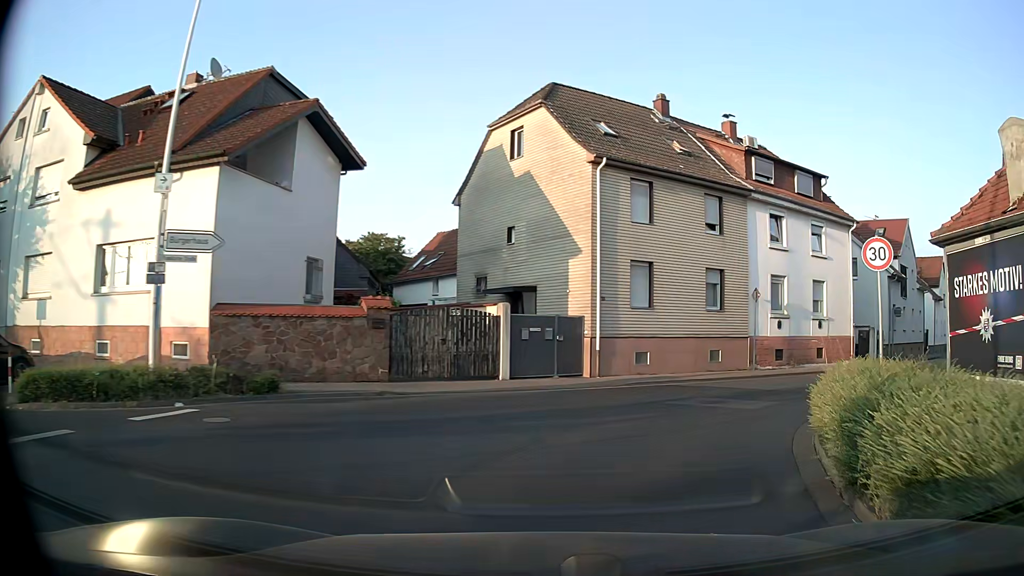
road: tertiary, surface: asphalt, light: Day
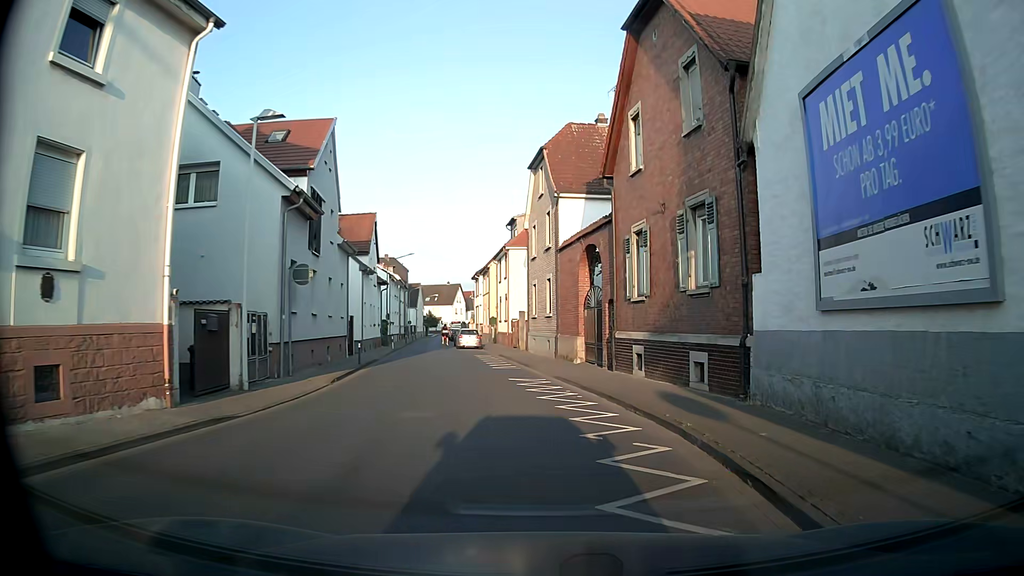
(+9.7, +19.0) m; +53°
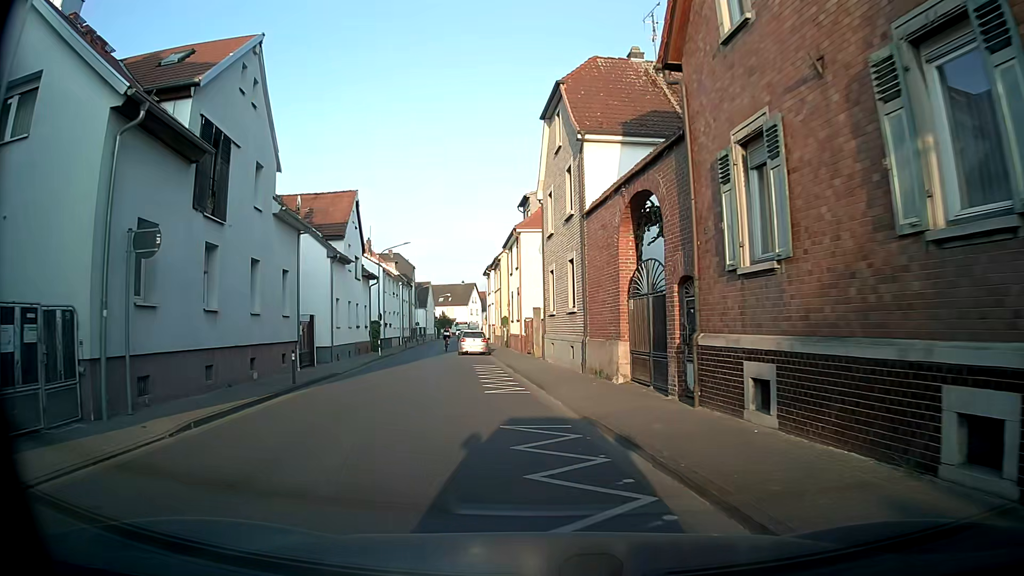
(0.0, +8.7) m; 0°
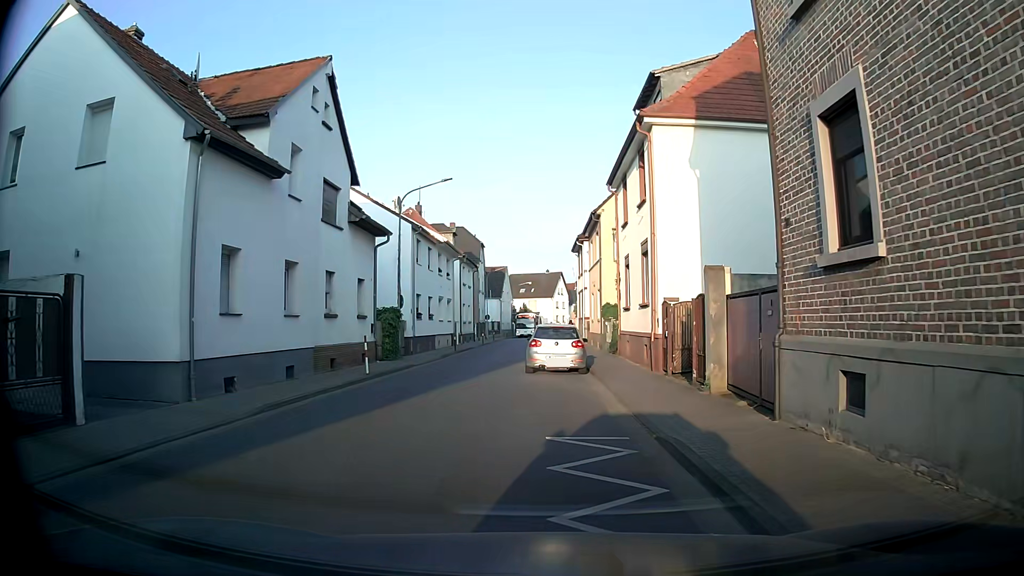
(-1.9, +18.9) m; -11°
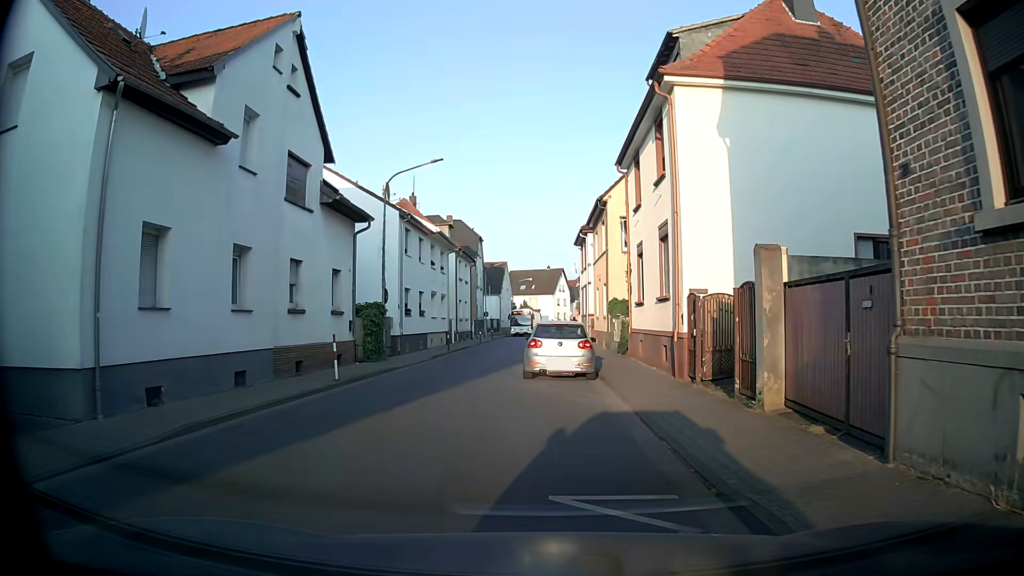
(+0.1, +2.9) m; +1°
